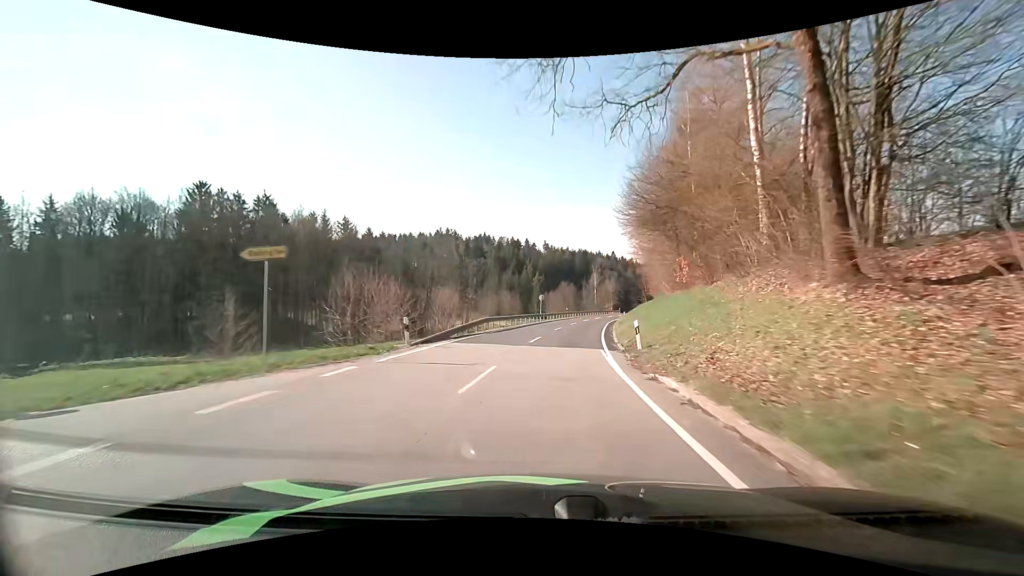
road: secondary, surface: asphalt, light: Day
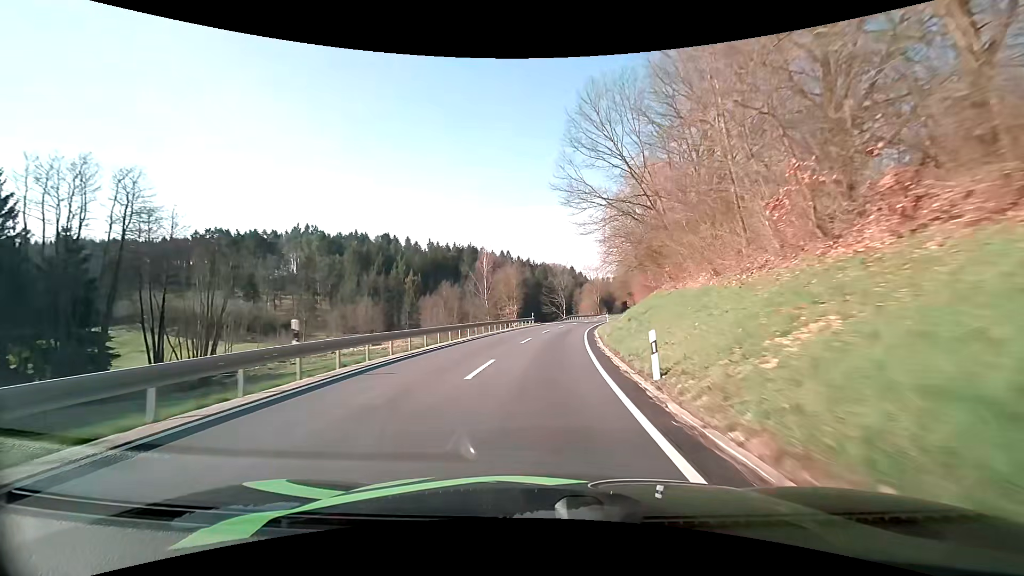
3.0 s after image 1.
(+6.7, +57.1) m; +12°
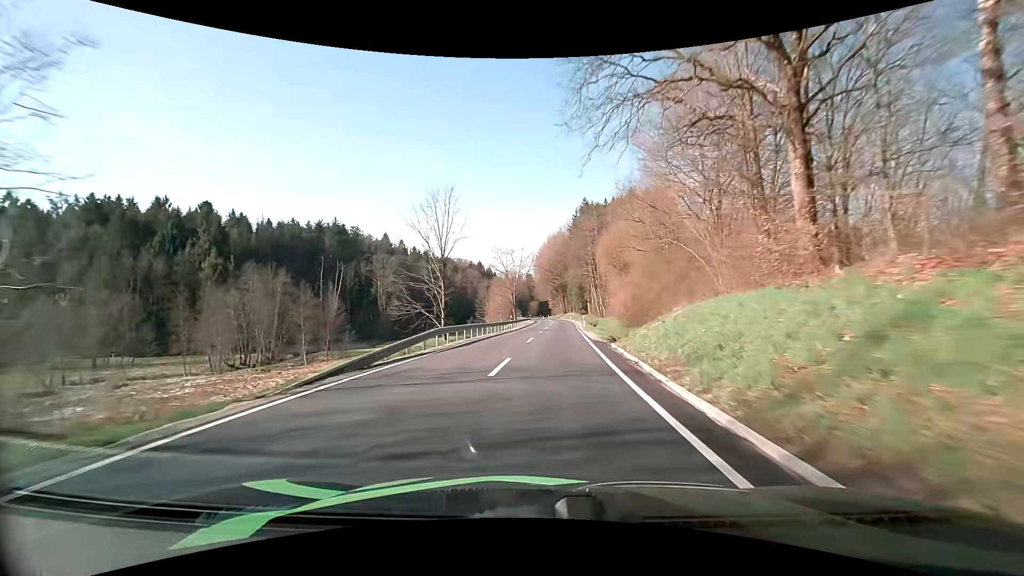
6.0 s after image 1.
(+5.2, +59.2) m; +10°
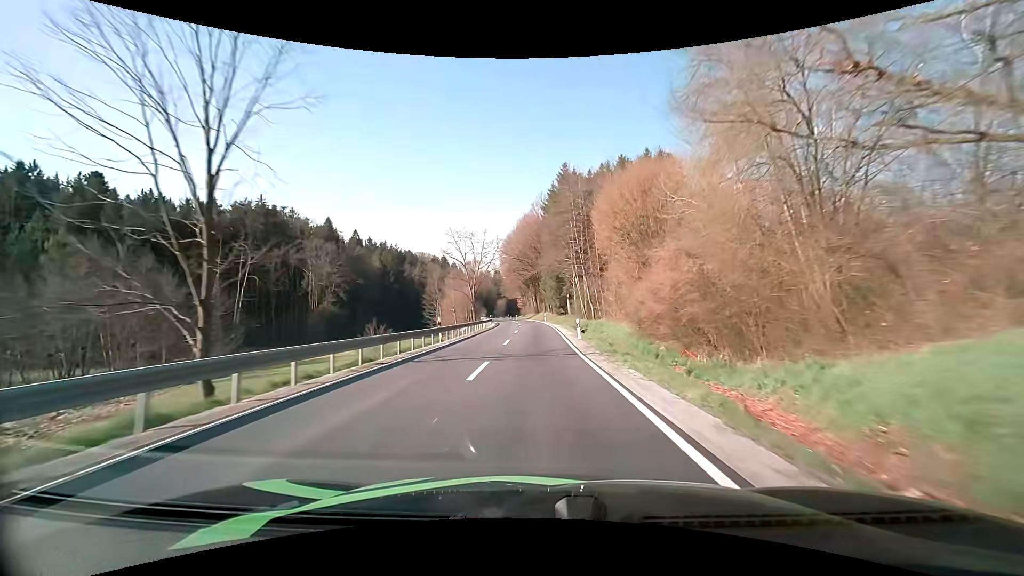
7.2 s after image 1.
(+0.9, +24.5) m; +4°
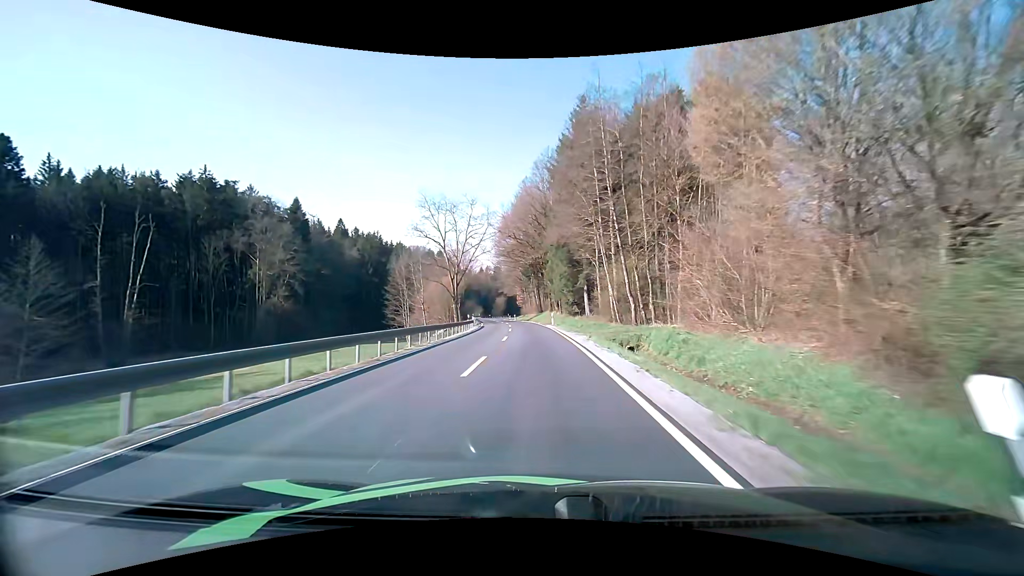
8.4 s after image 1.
(-0.1, +24.2) m; 0°
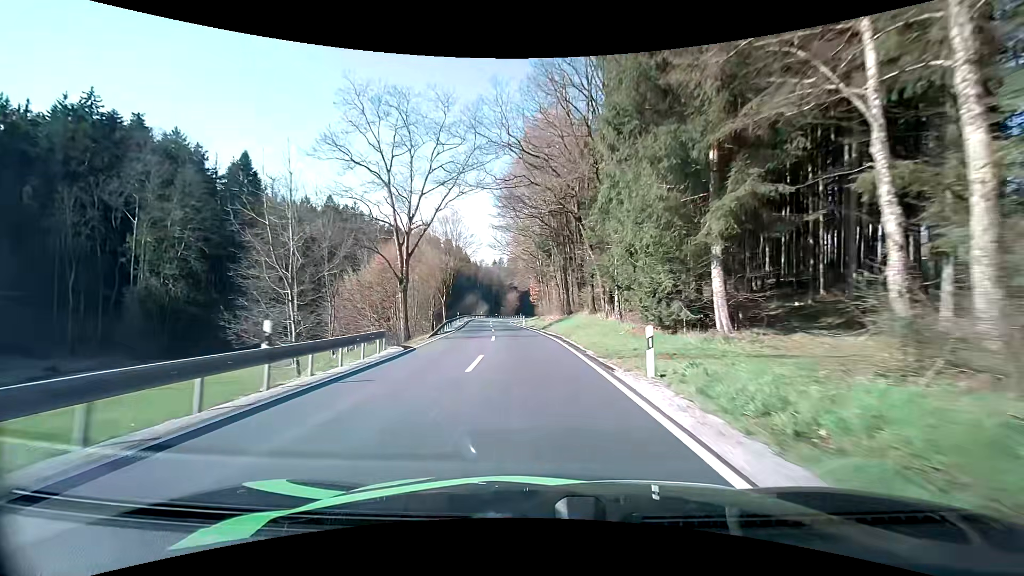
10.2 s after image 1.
(-0.6, +34.9) m; -2°
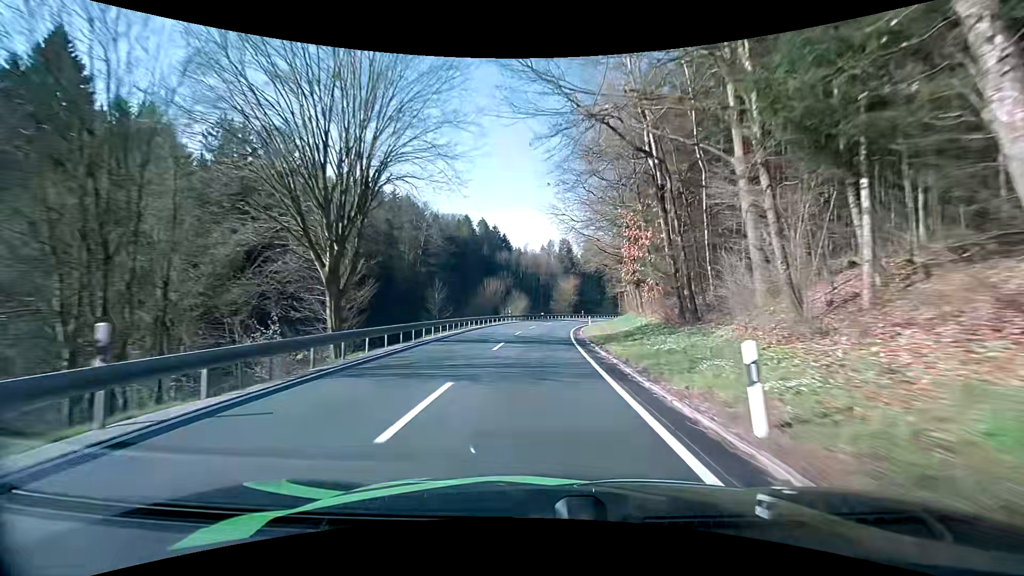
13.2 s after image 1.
(-3.3, +54.4) m; -6°
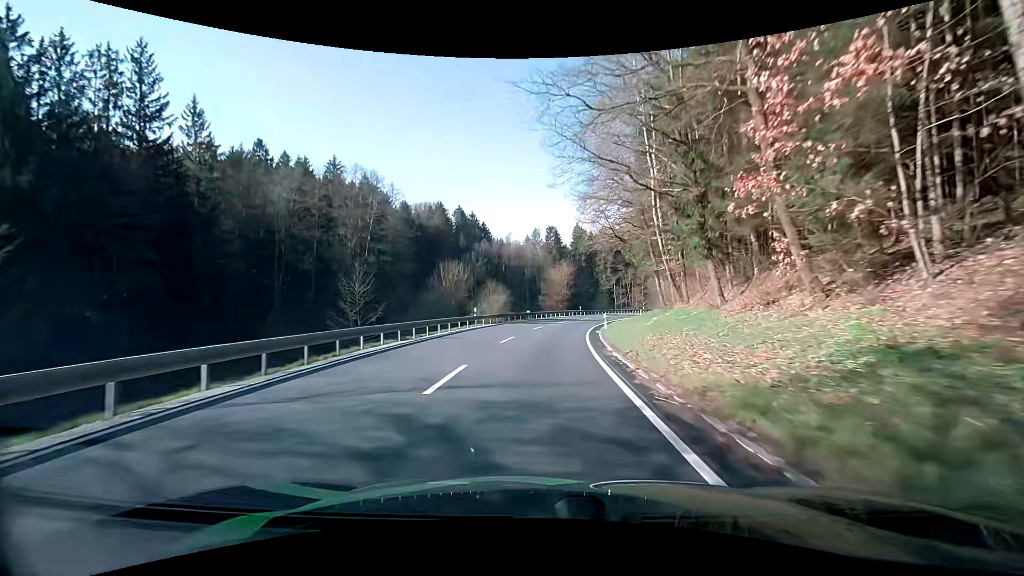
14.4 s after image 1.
(+0.2, +21.3) m; +1°
(0, +10) (+1, +20) (+2, +30) (+3, +40) (+5, +50) (+8, +59) (+11, +69) (+14, +78) (+18, +87) (+22, +97) m
